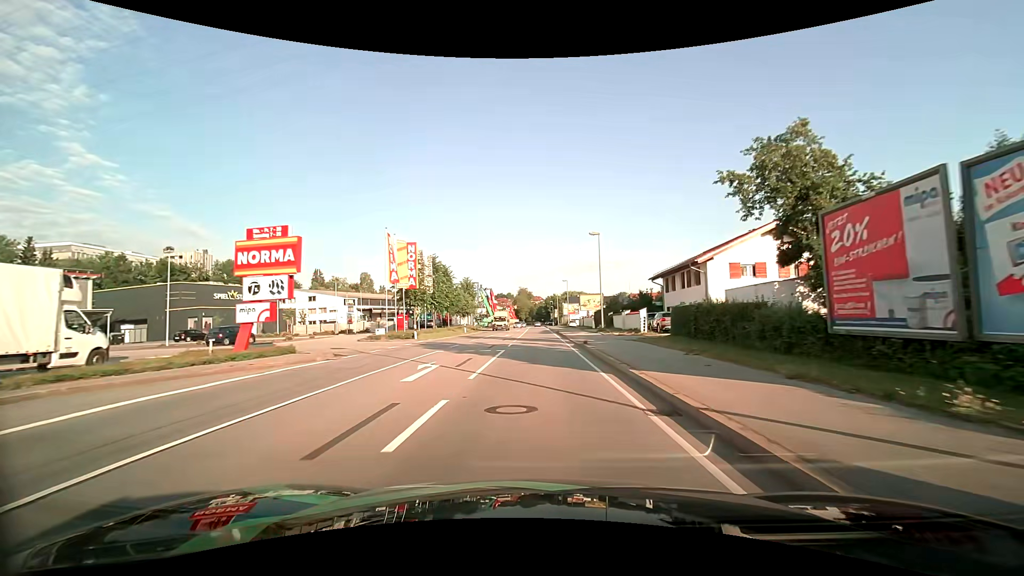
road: primary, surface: asphalt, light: Day
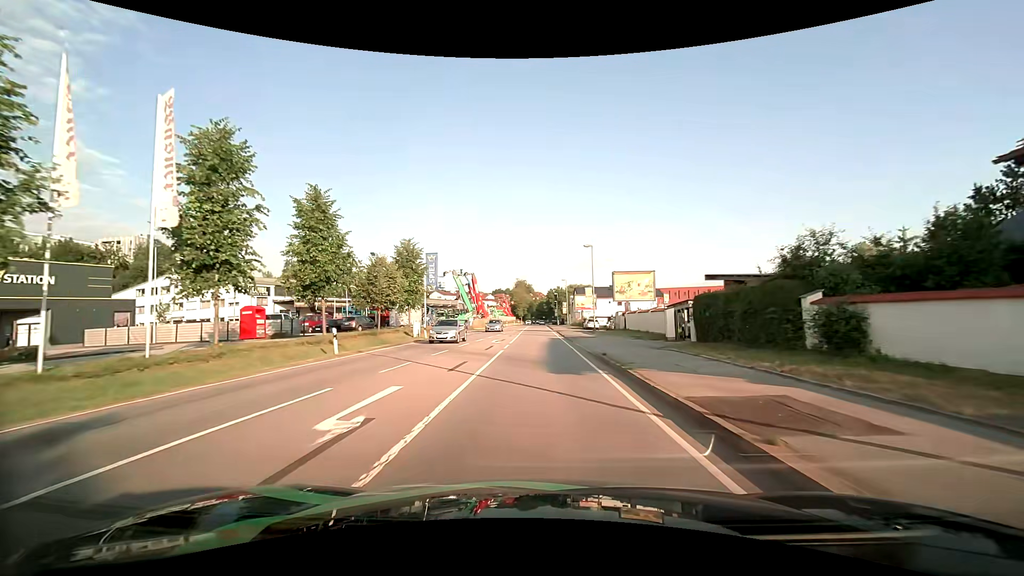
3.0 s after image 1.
(-0.1, +37.3) m; 0°
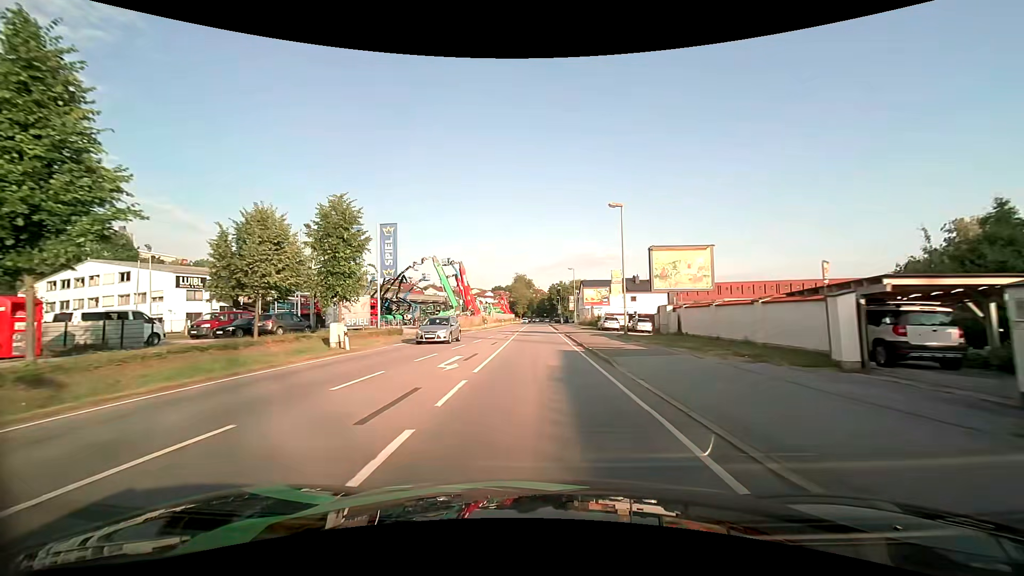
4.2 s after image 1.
(0.0, +15.6) m; 0°
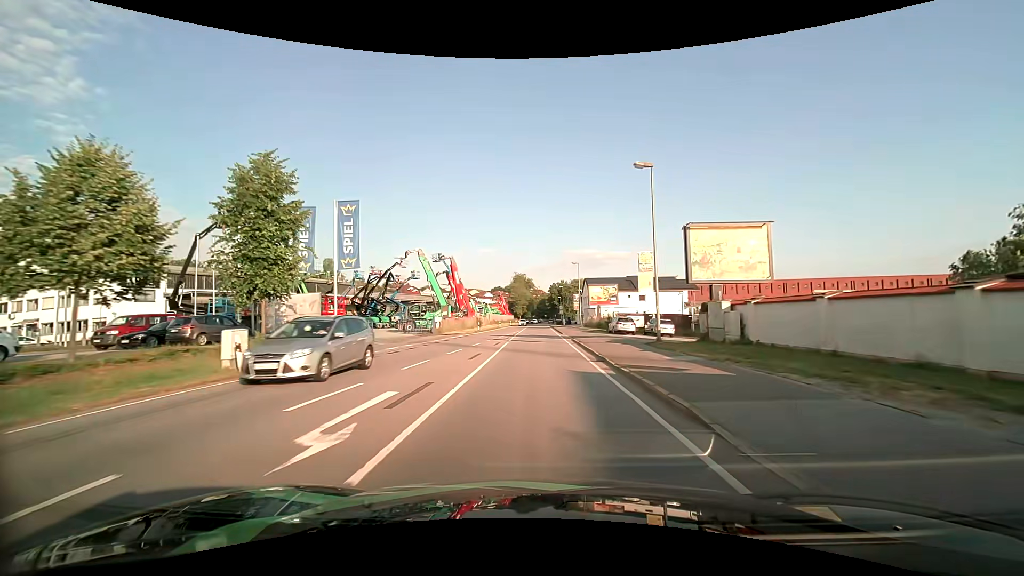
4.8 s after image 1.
(0.0, +7.9) m; 0°
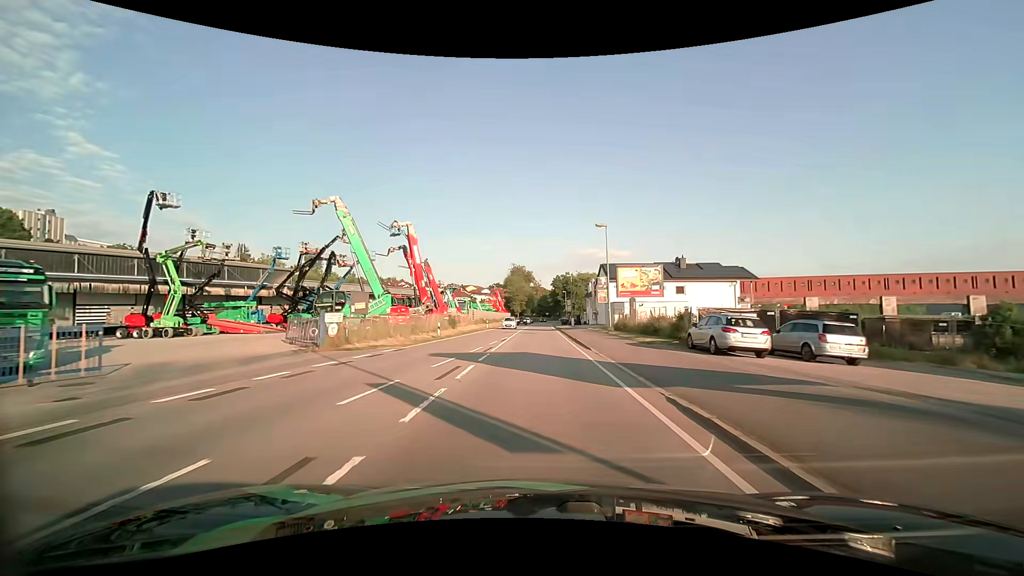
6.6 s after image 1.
(-0.2, +23.6) m; 0°
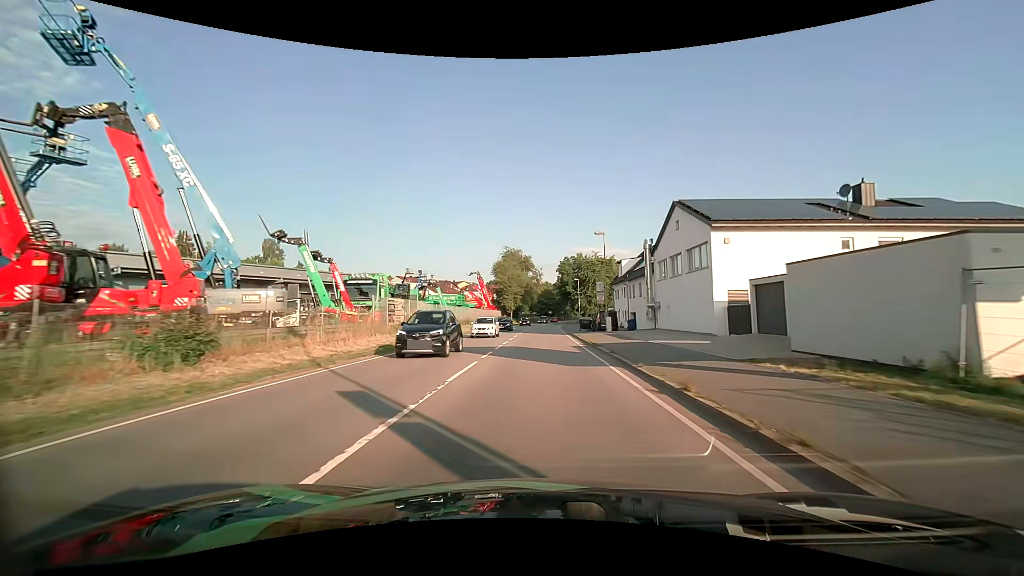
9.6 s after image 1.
(-0.1, +39.3) m; 0°
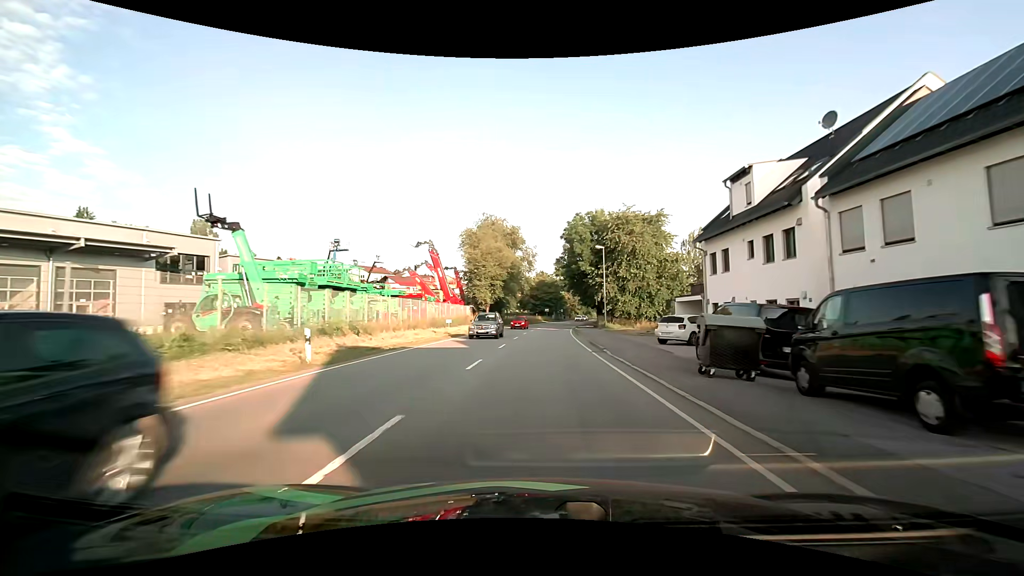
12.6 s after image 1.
(0.0, +40.0) m; 0°
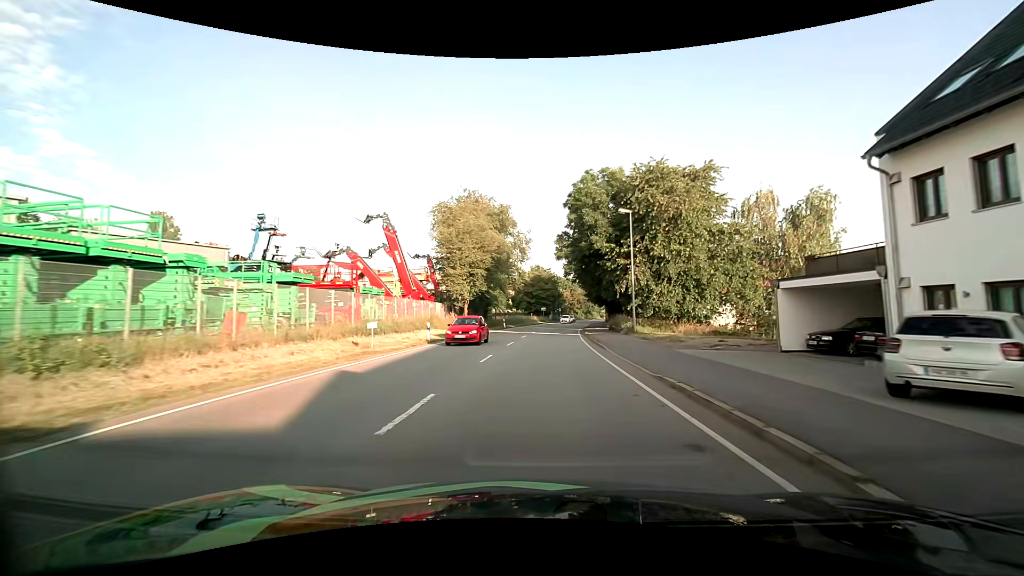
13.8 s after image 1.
(+0.1, +16.2) m; +1°
(0, +10) (0, +20) (0, +30) (+1, +40) (+2, +50) (+3, +60) (+4, +70) (+5, +80) (+7, +90) (+9, +99) m
